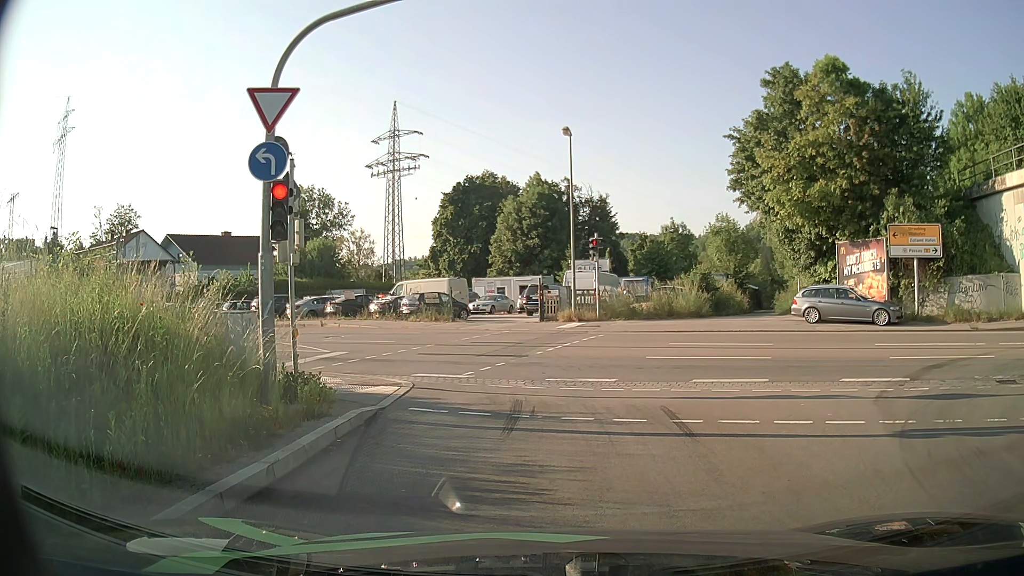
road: primary_link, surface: asphalt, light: Day
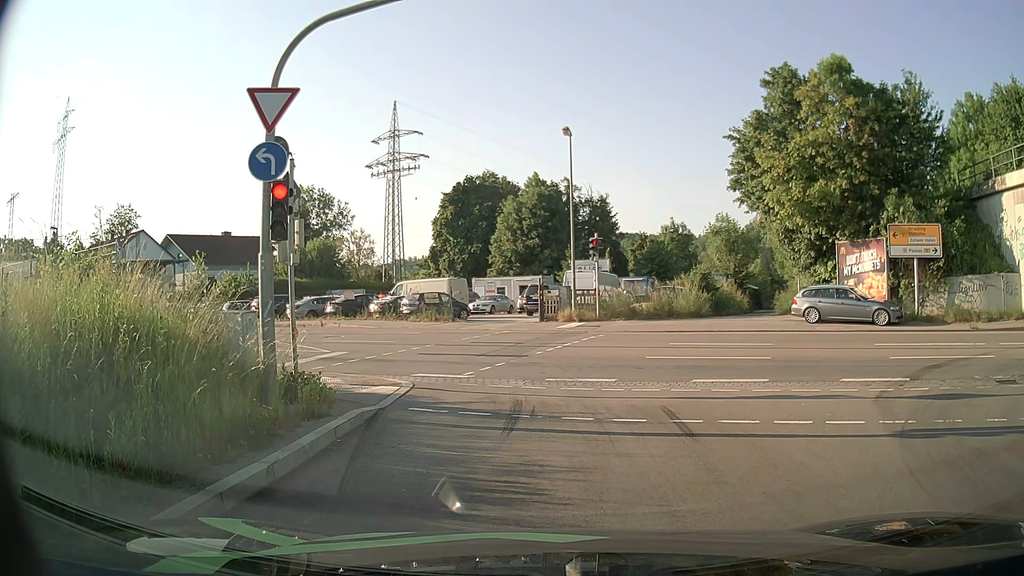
(0.0, 0.0) m; 0°
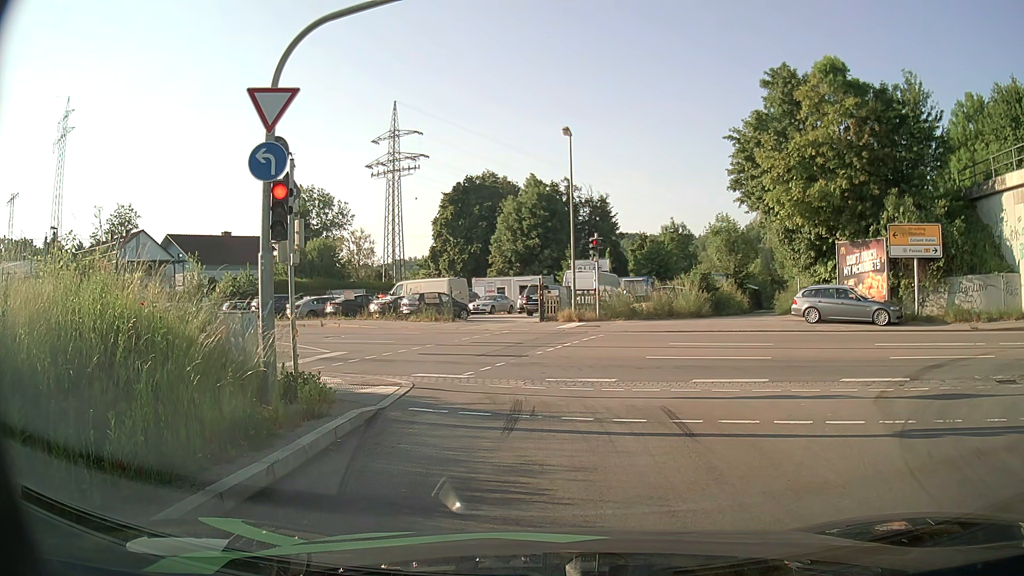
(0.0, 0.0) m; 0°
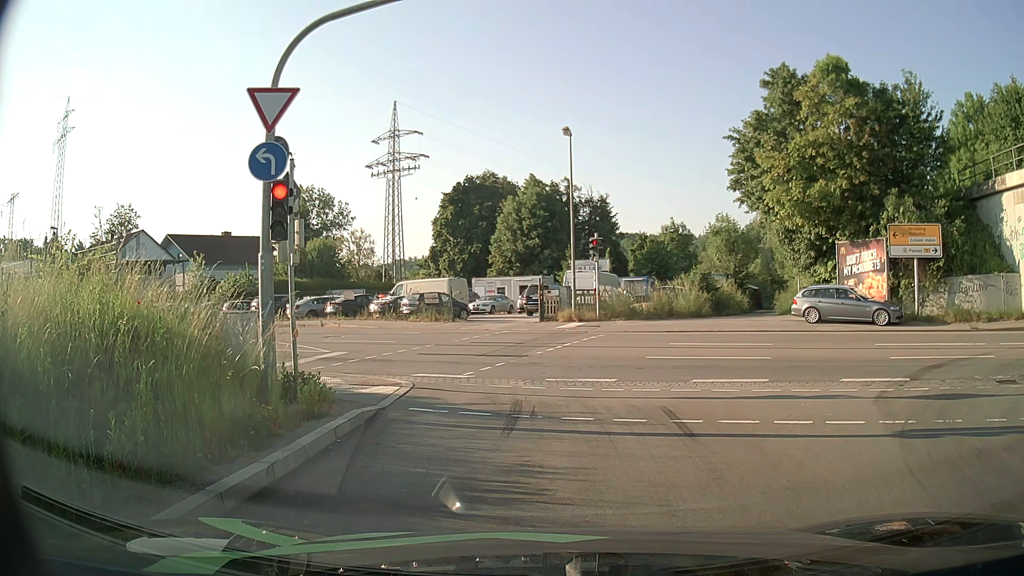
(0.0, 0.0) m; 0°
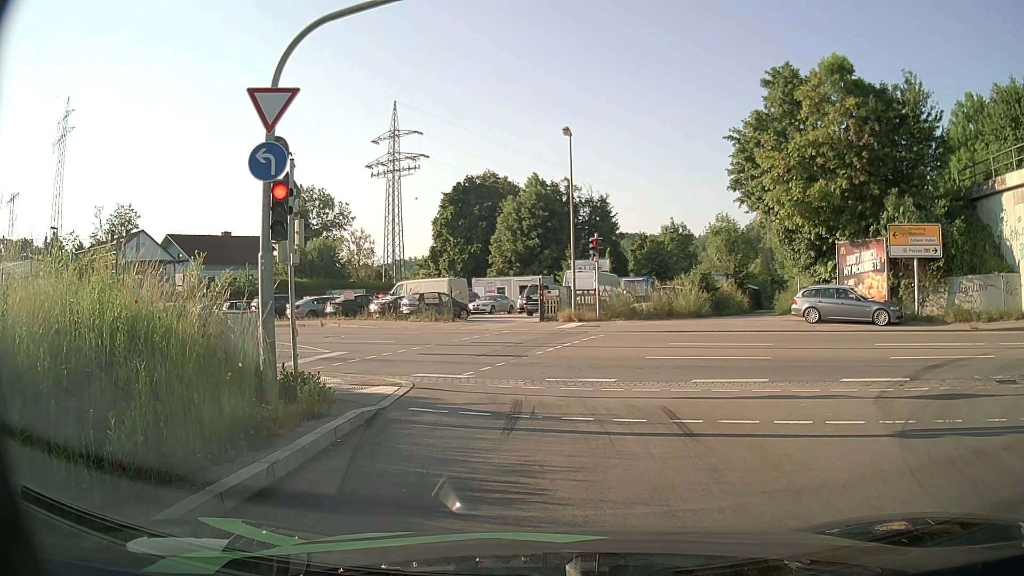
(0.0, 0.0) m; 0°
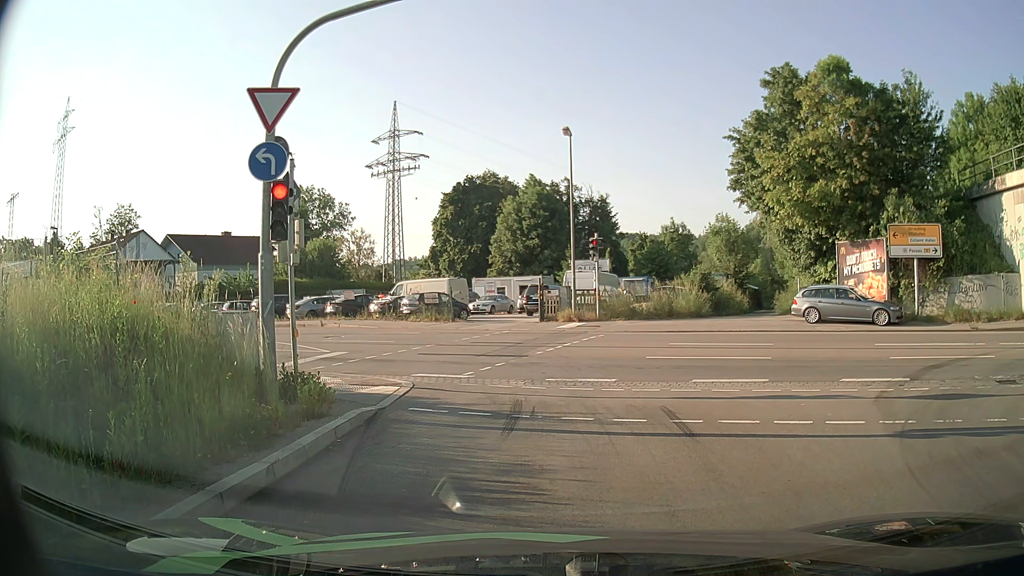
(0.0, 0.0) m; 0°
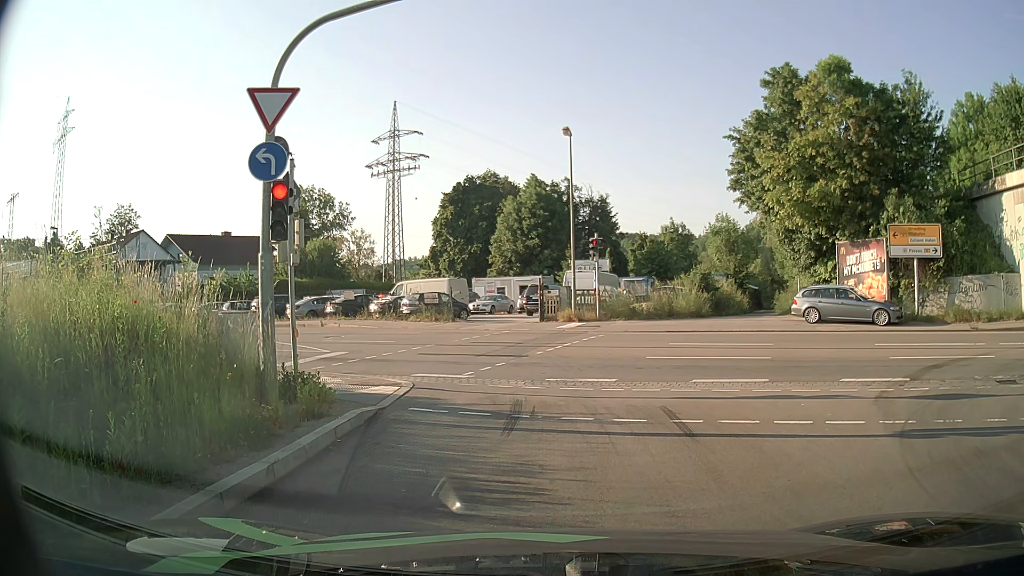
(0.0, 0.0) m; 0°
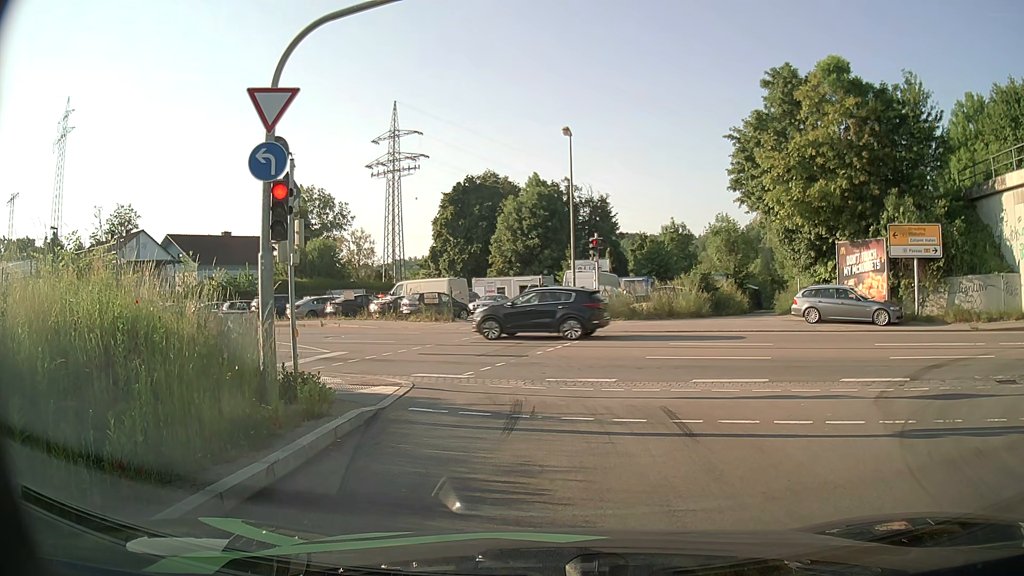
(0.0, 0.0) m; 0°
